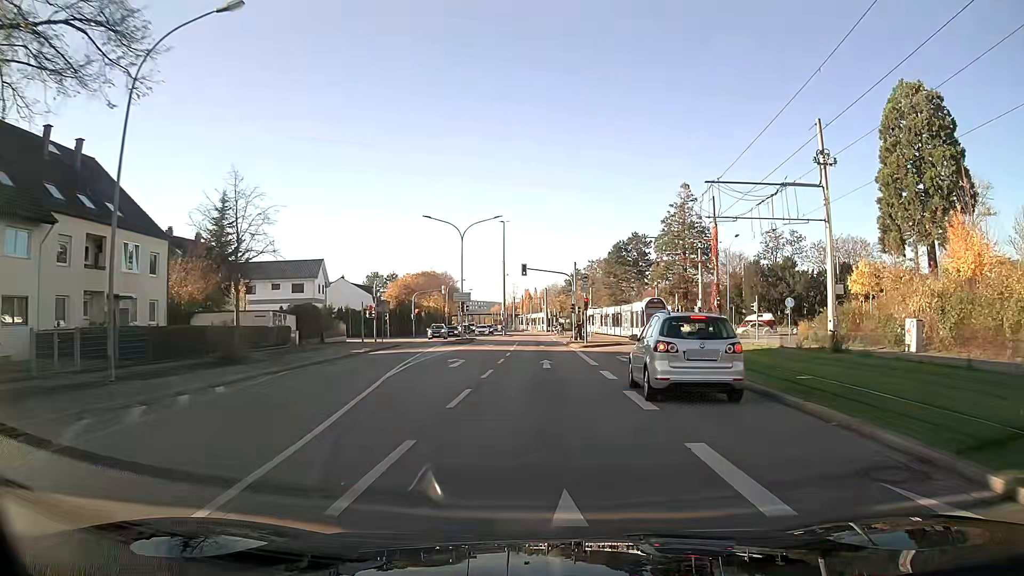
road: tertiary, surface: asphalt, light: Day
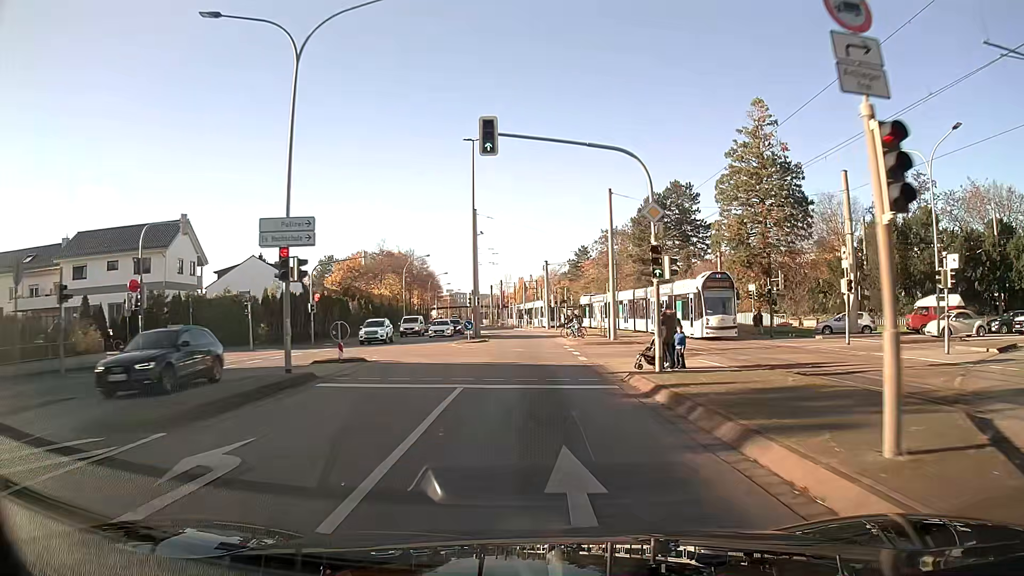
(+0.3, +37.7) m; 0°
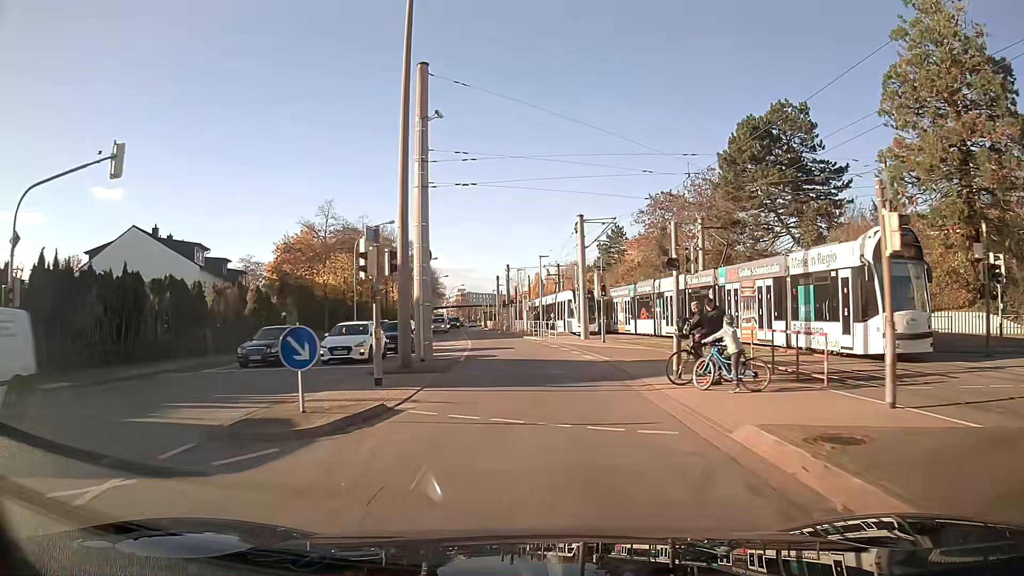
(-0.4, +31.2) m; -2°
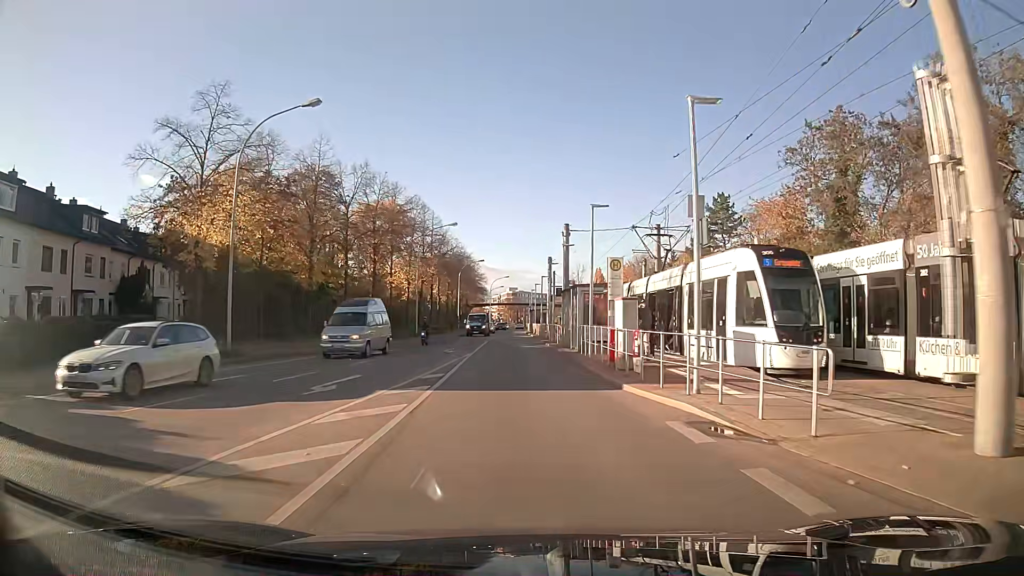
(-1.2, +31.8) m; -5°
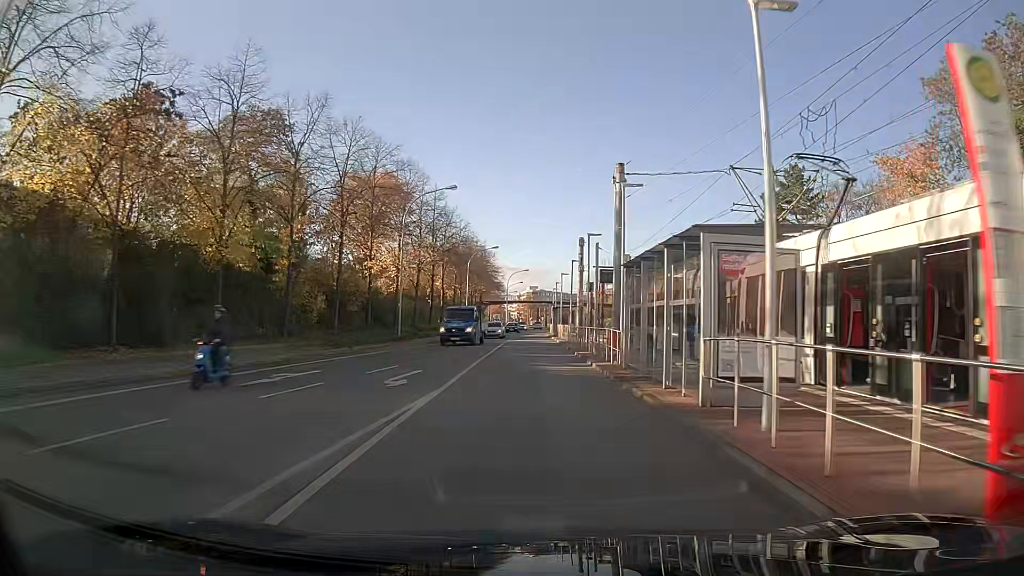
(-0.2, +15.8) m; -1°
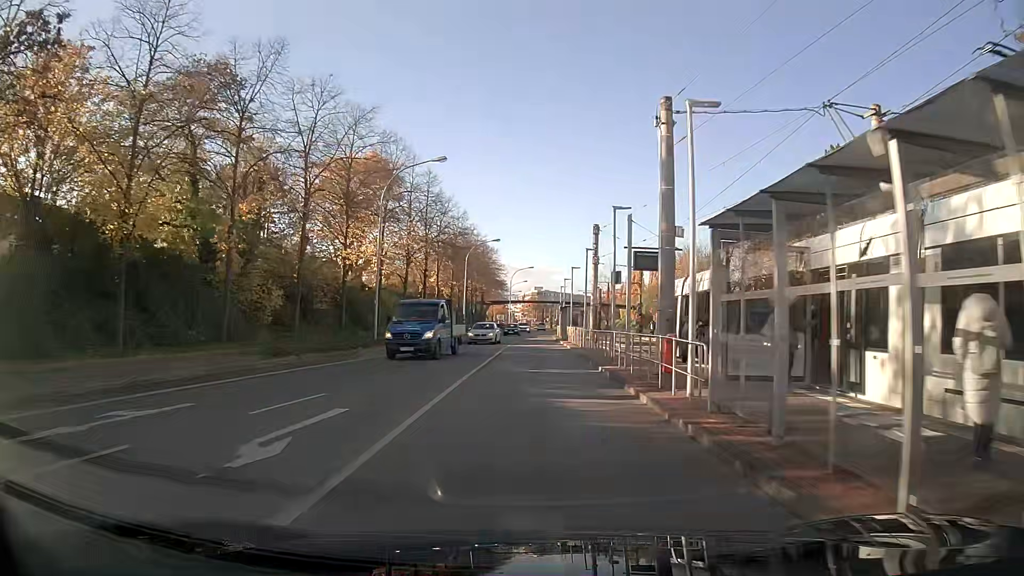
(0.0, +7.8) m; 0°
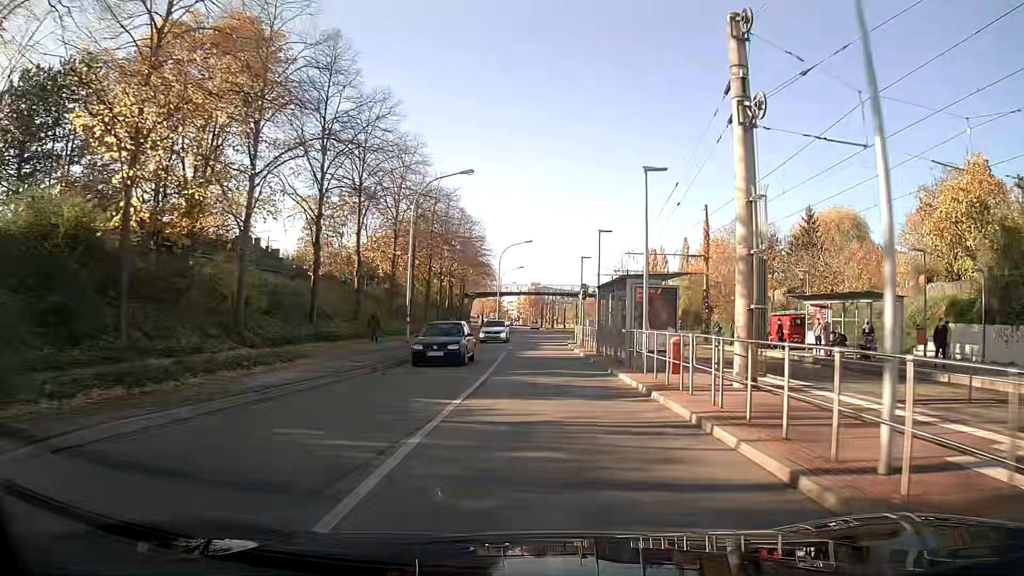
(0.0, +30.5) m; 0°
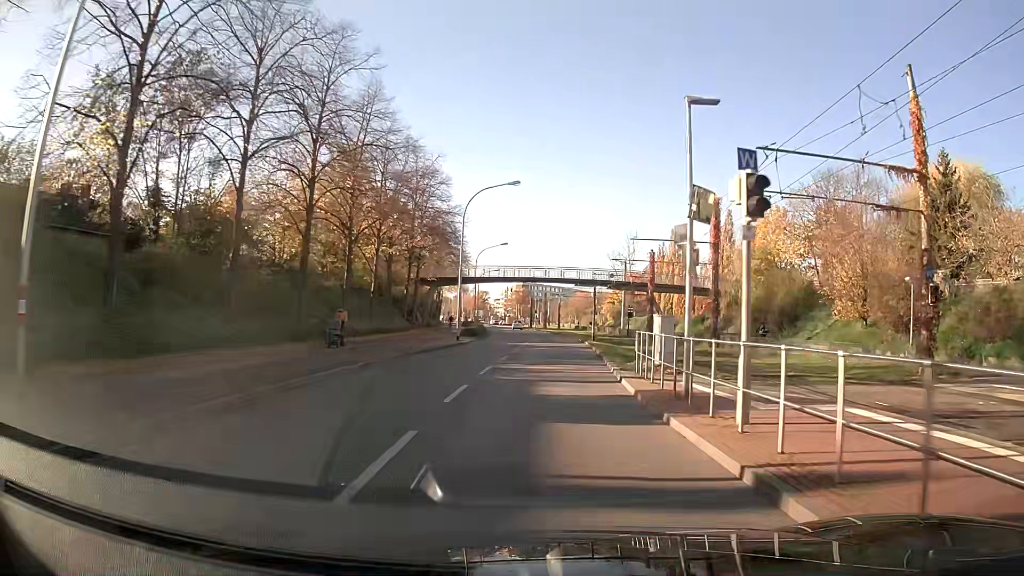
(+0.3, +29.6) m; +1°
(0, +10) (0, +20) (+1, +30) (+1, +40) (+1, +50) (+1, +60) (0, +70) (-1, +80) (-1, +90) (-2, +100) m
